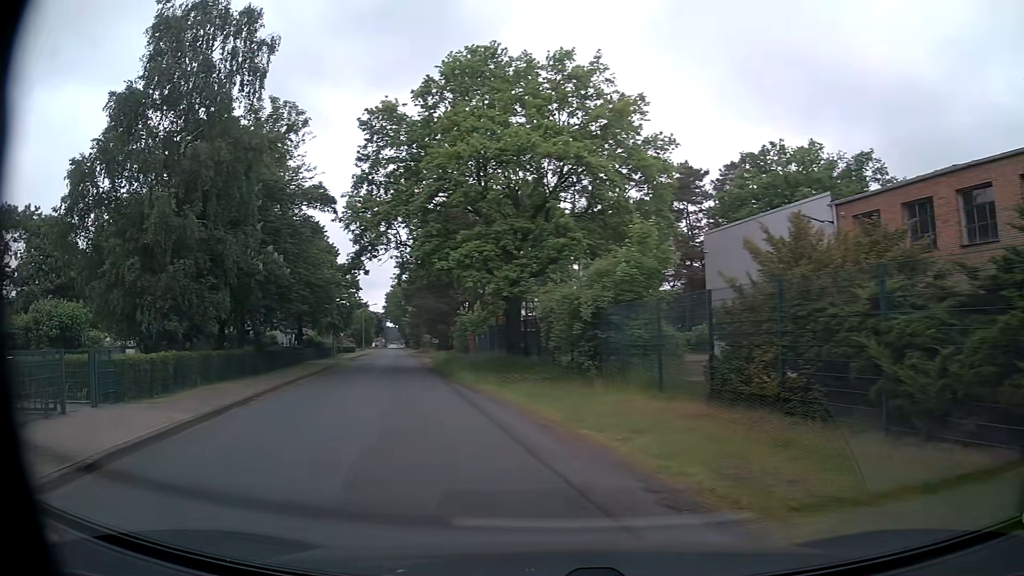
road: unclassified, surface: asphalt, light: Day
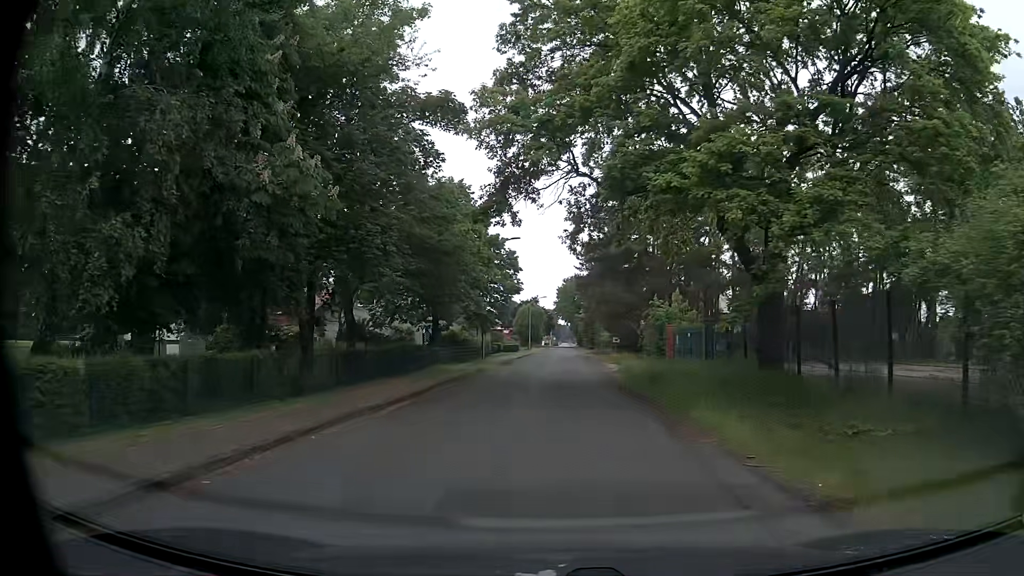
(-2.4, +13.5) m; -14°
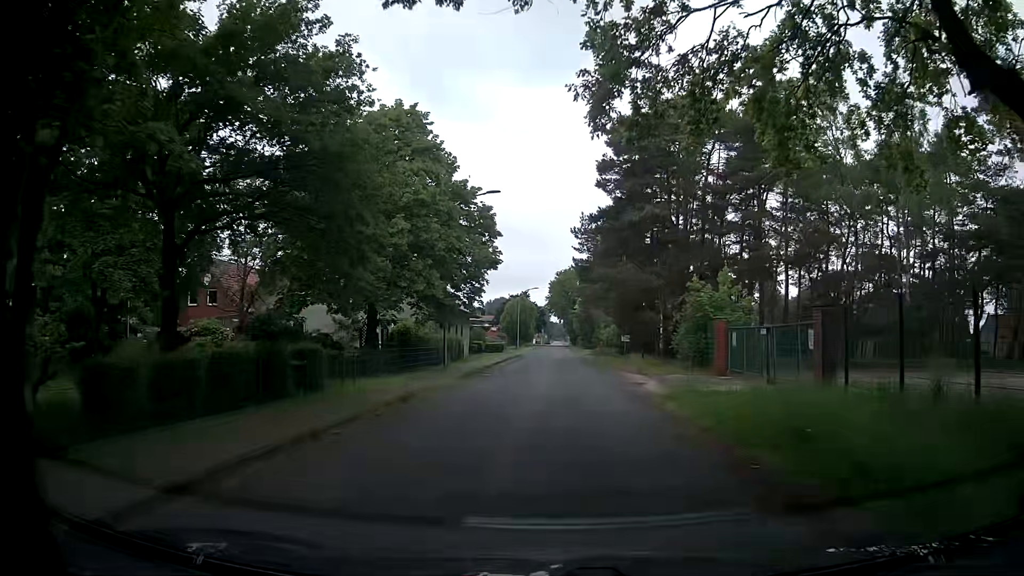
(0.0, +13.0) m; 0°
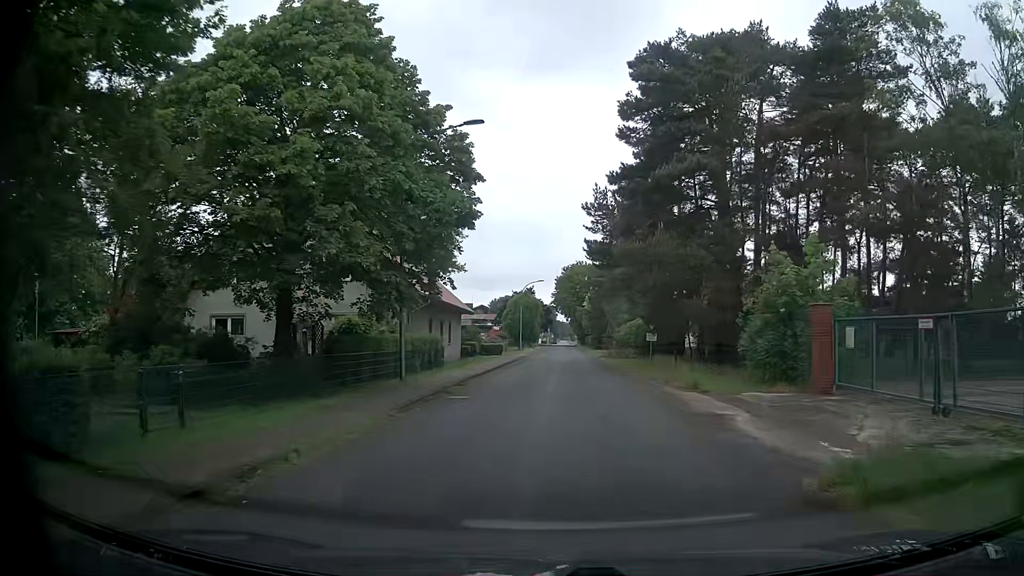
(0.0, +9.7) m; 0°
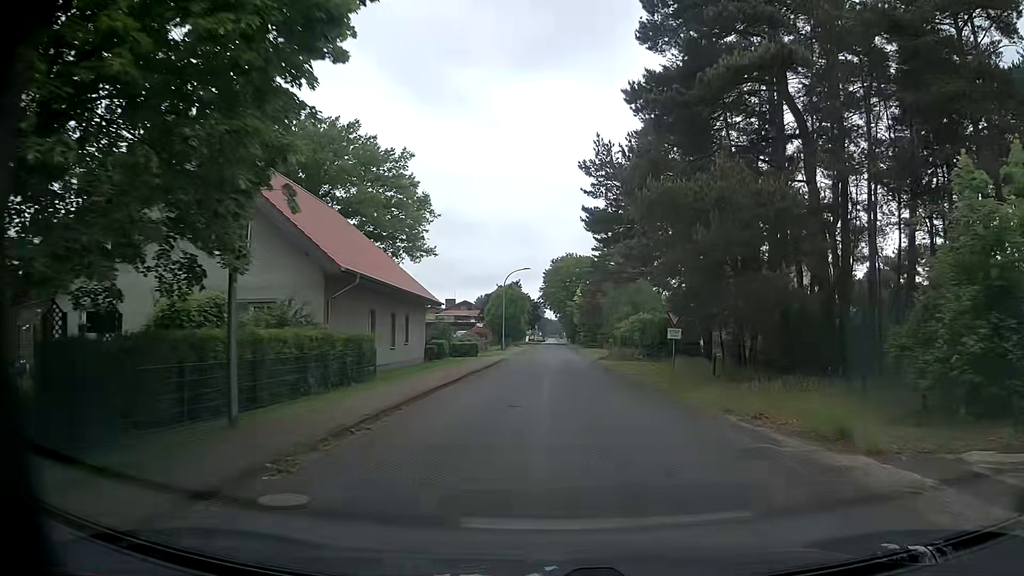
(-0.1, +10.3) m; +1°
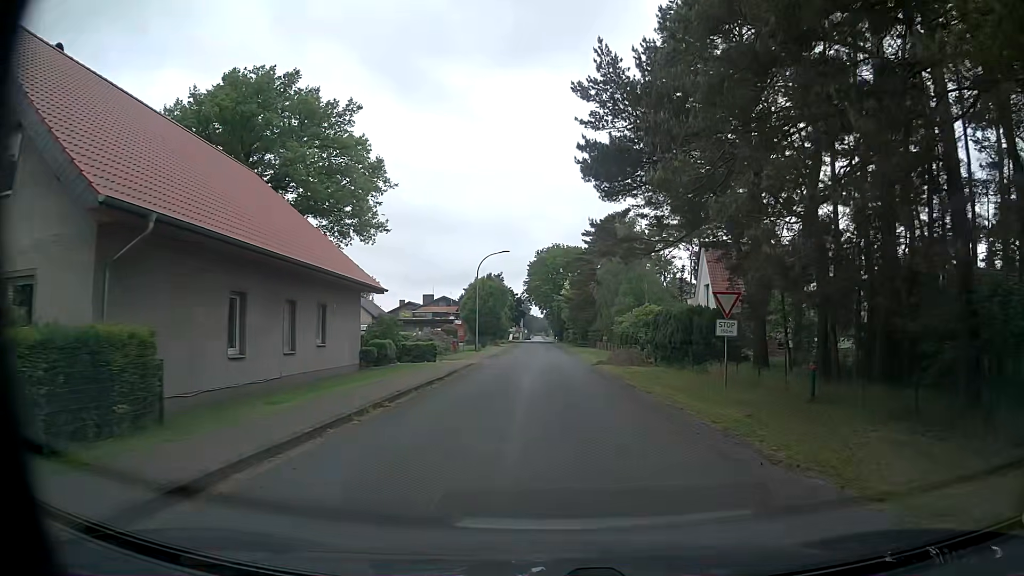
(+0.1, +10.9) m; 0°
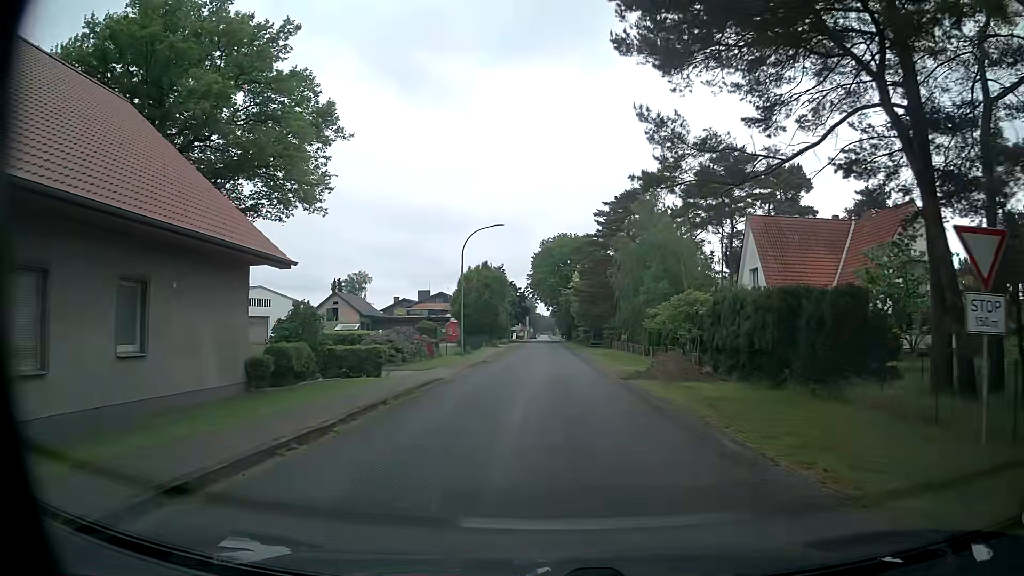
(0.0, +11.6) m; +1°
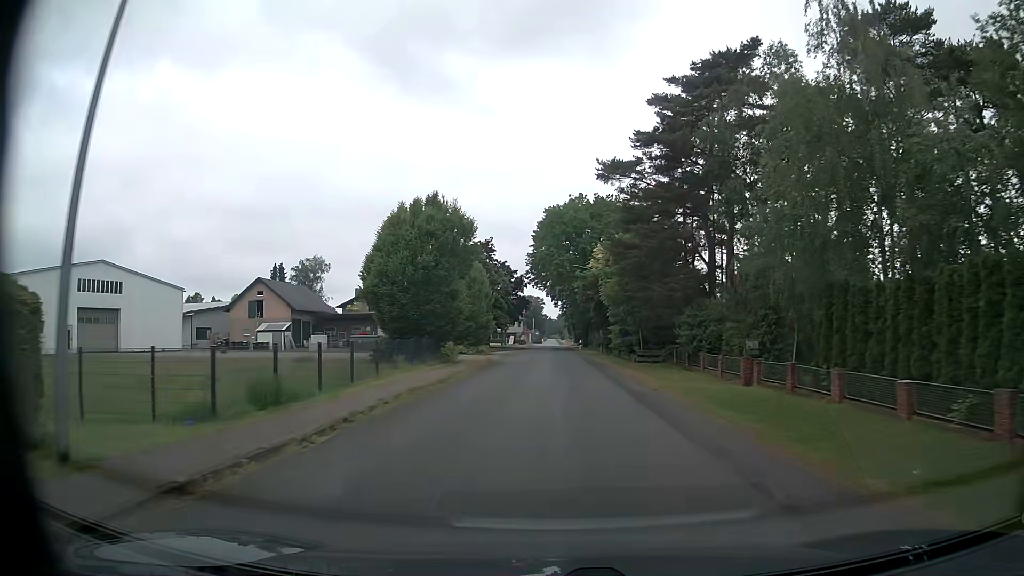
(-0.8, +32.7) m; -2°
(0, +10) (0, +20) (0, +30) (0, +40) (0, +50) (+1, +60) (+1, +70) (+1, +80) (+1, +90) (+1, +100) m
